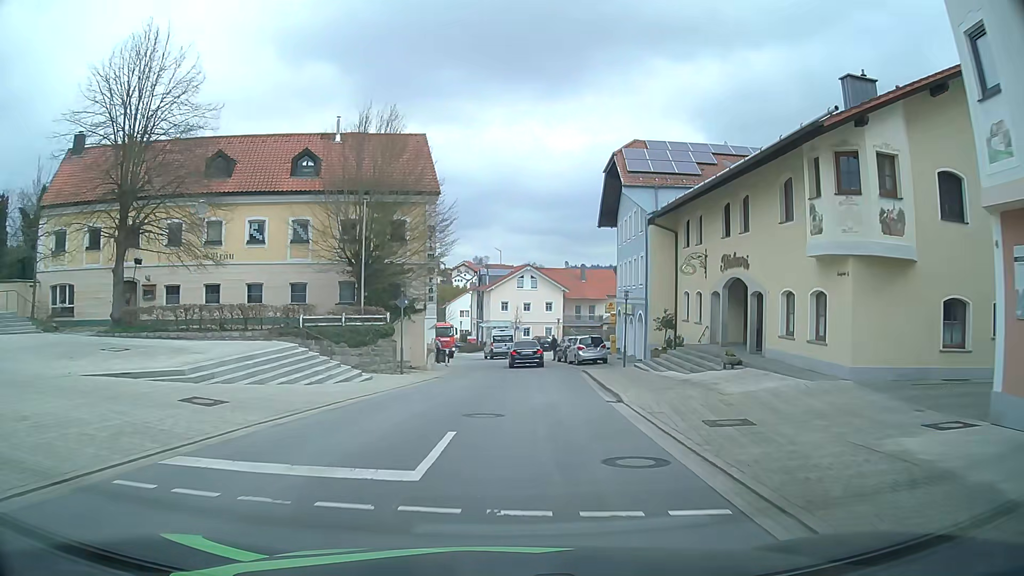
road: tertiary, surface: asphalt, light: Day
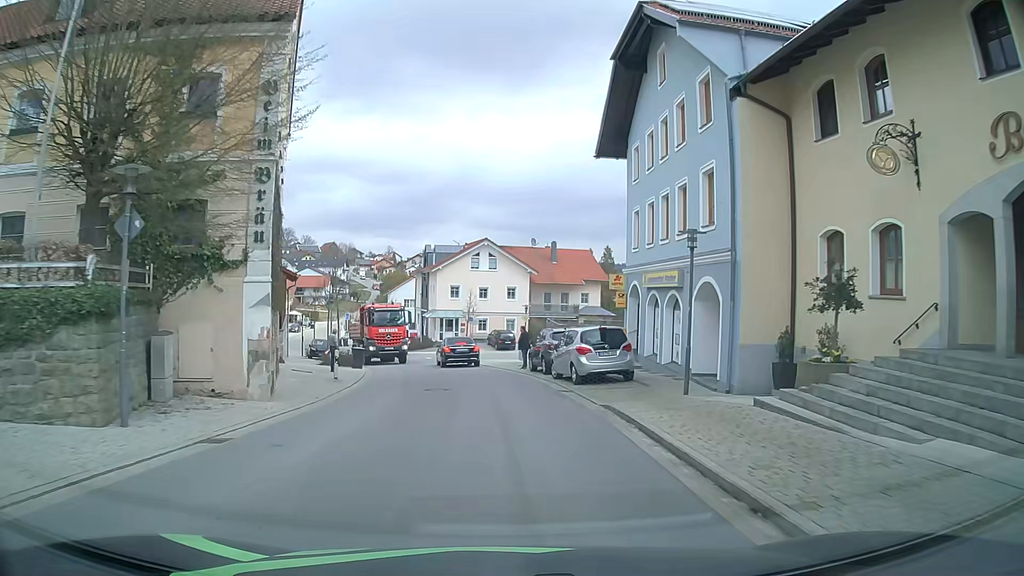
(+0.7, +18.0) m; +4°
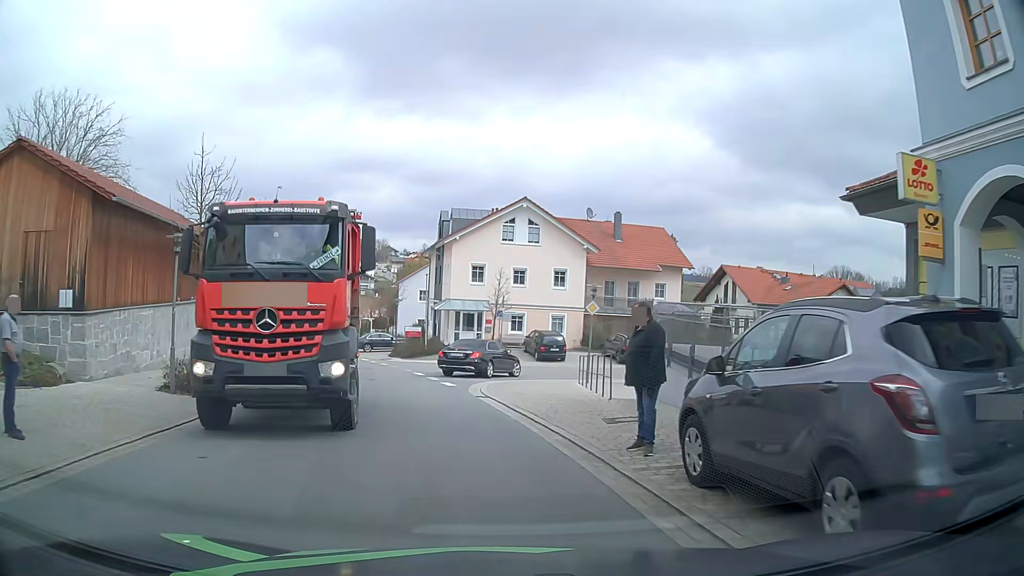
(-0.4, +20.0) m; -4°
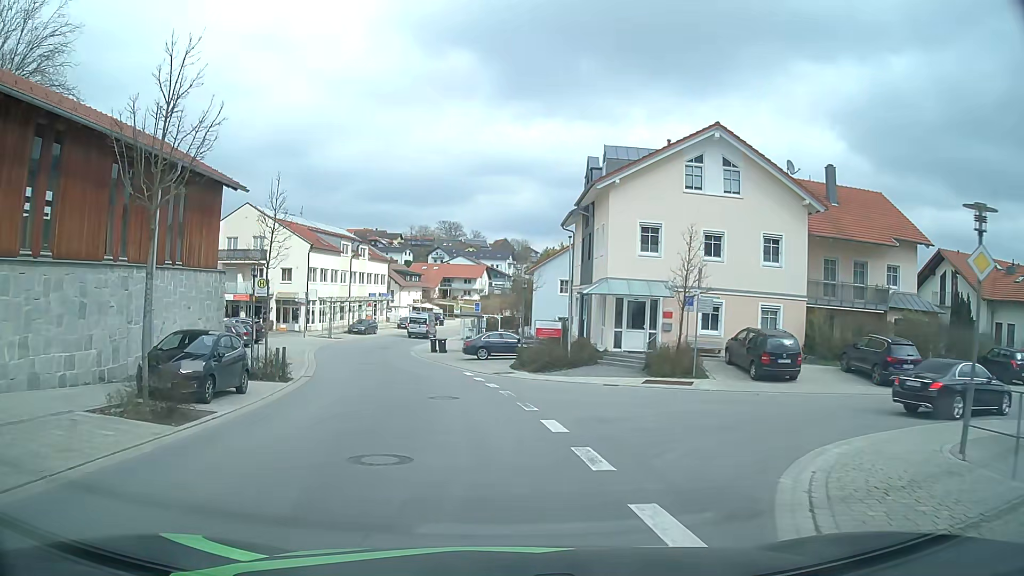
(-1.2, +16.4) m; -11°
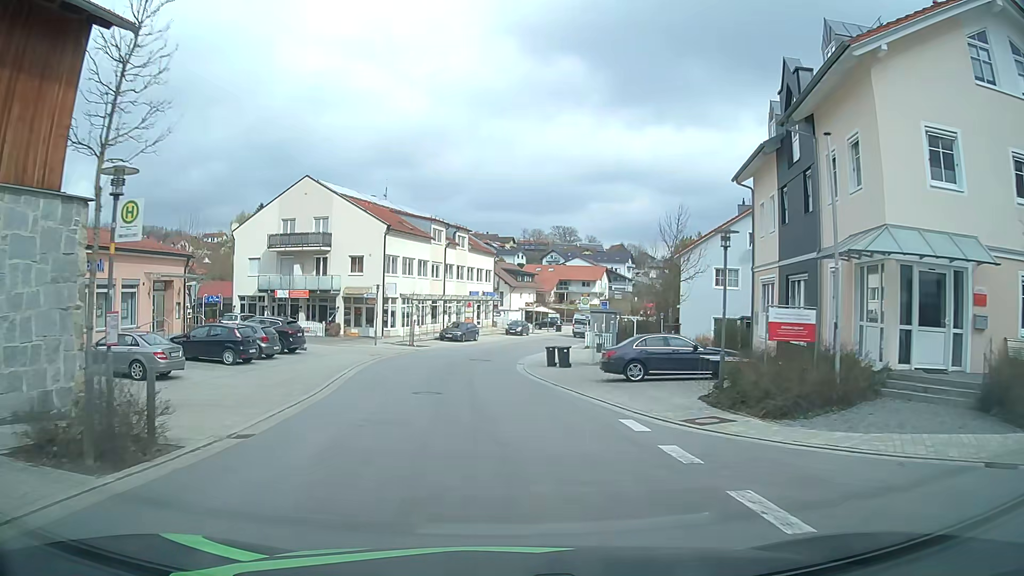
(-1.1, +14.6) m; -8°
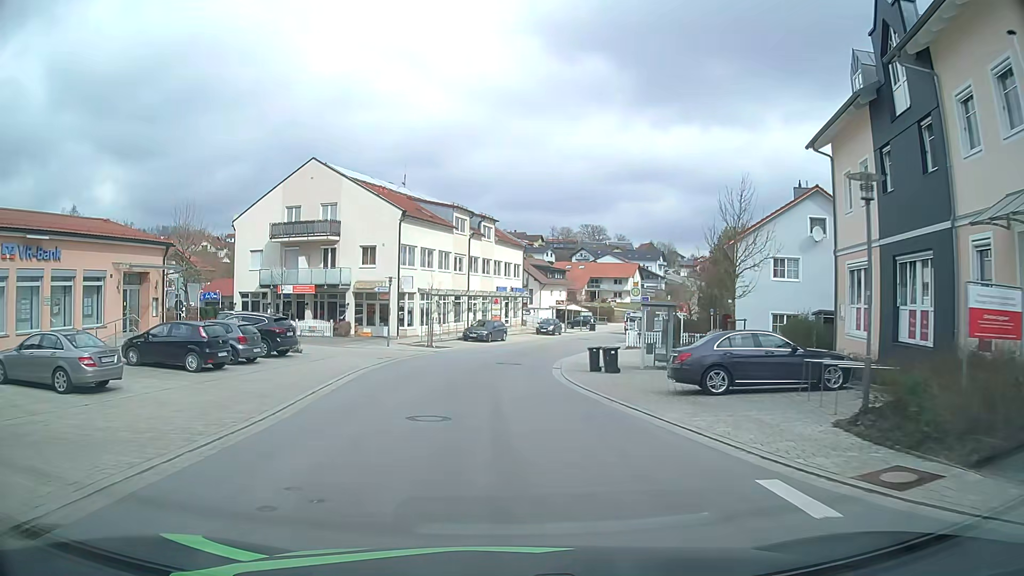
(-0.1, +5.5) m; -3°
(0, +10) (-1, +20) (0, +30) (+2, +40) (+5, +49) (+8, +59) (+11, +68) (+15, +78) (+18, +87) (+22, +96) m
